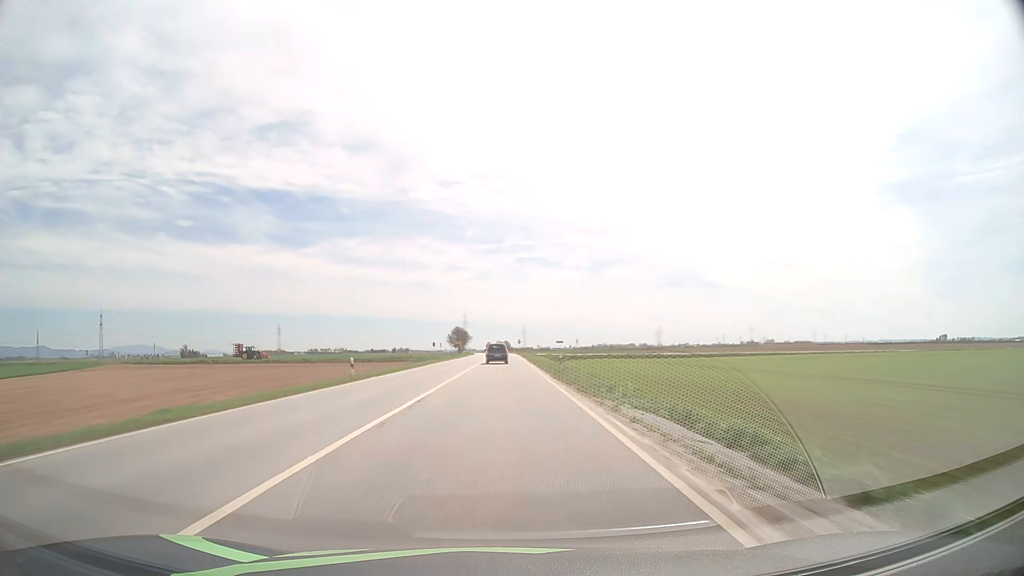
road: primary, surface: asphalt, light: Day
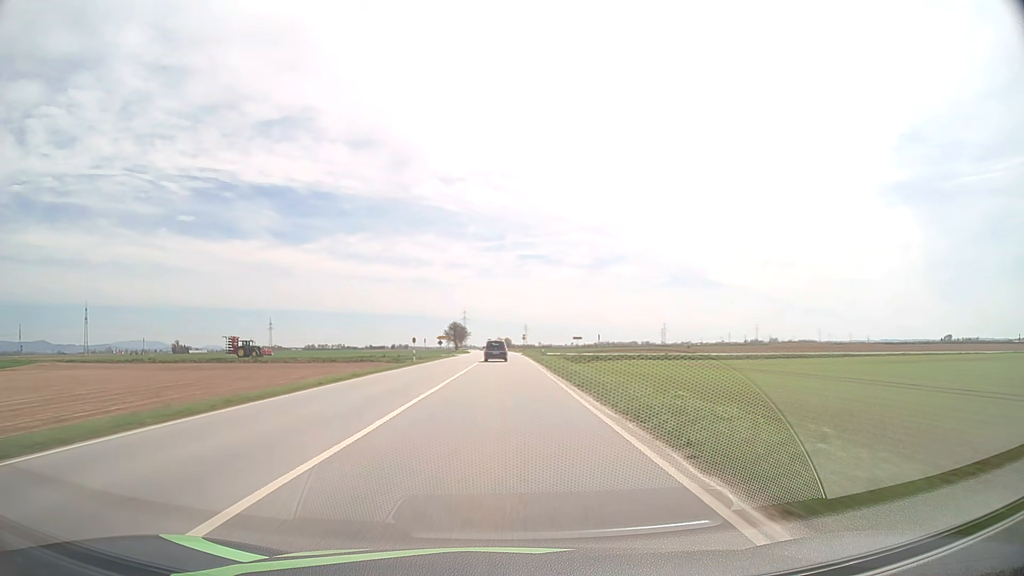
(-0.1, +30.9) m; 0°
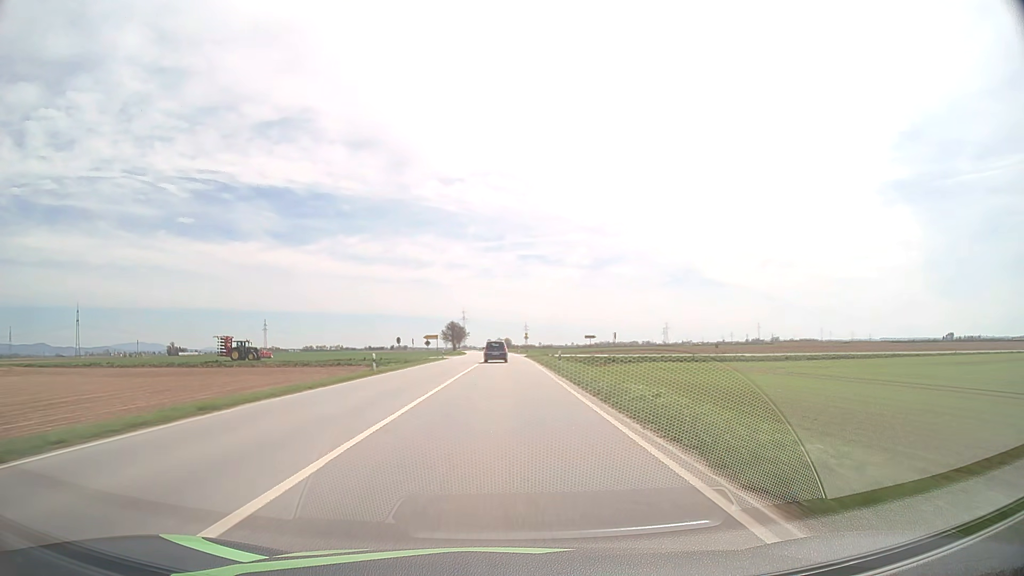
(0.0, +15.4) m; 0°
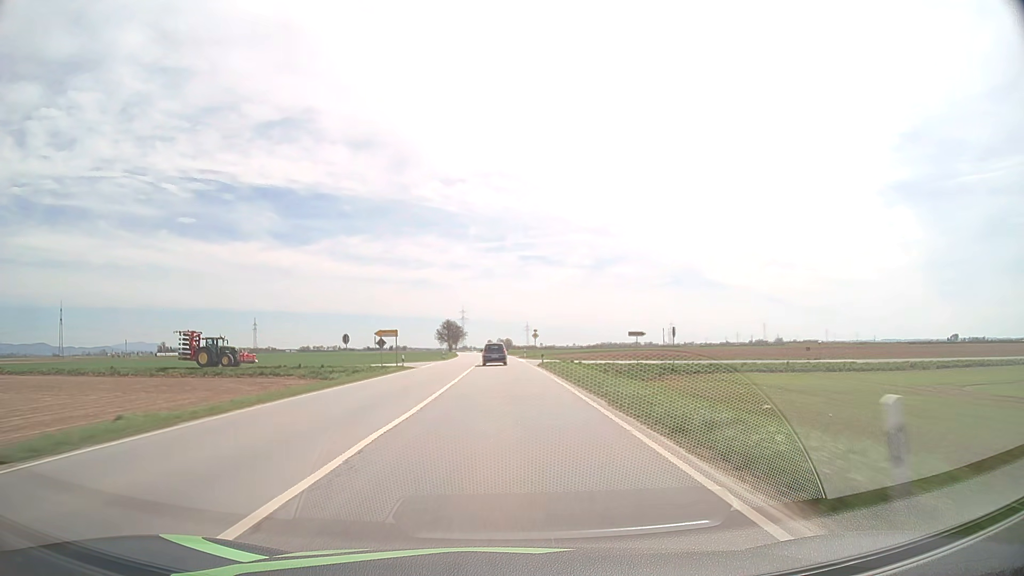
(0.0, +30.6) m; 0°
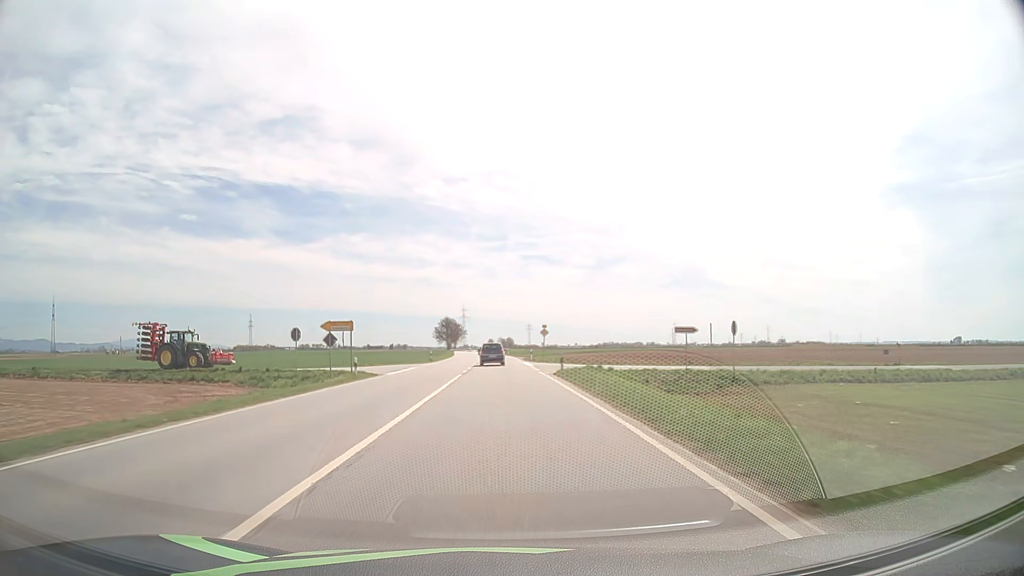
(0.0, +15.2) m; 0°
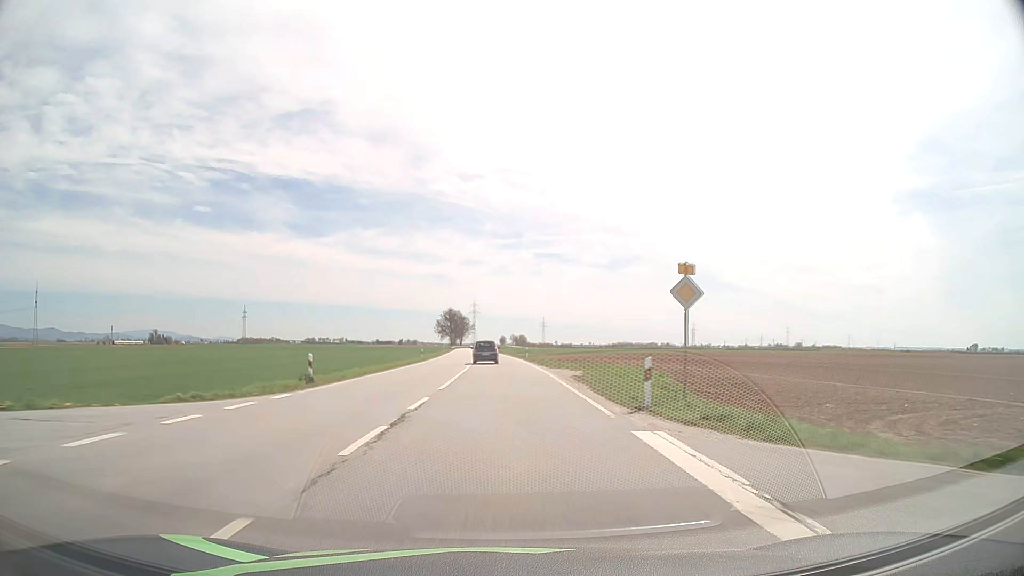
(-0.4, +45.6) m; -1°
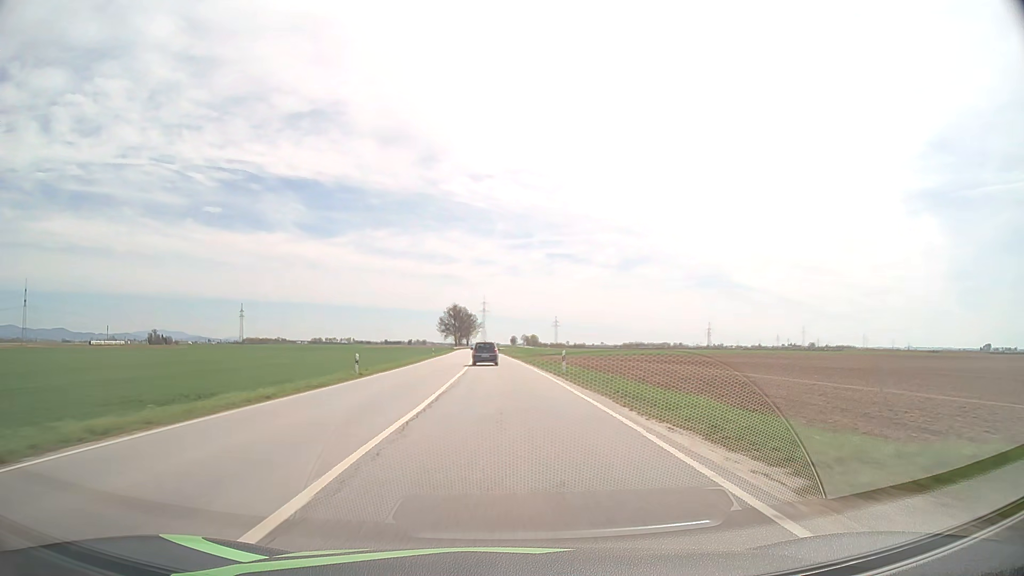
(-0.2, +30.4) m; -1°
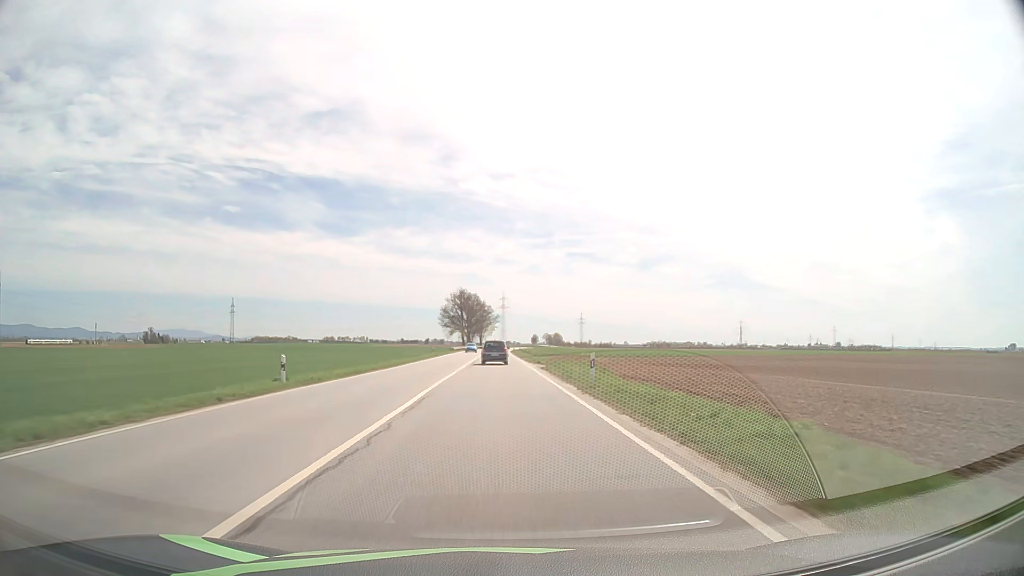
(-1.1, +60.5) m; -2°
(0, +10) (0, +20) (0, +30) (0, +40) (0, +50) (-1, +60) (-1, +70) (-1, +80) (-1, +90) (-1, +100) m
